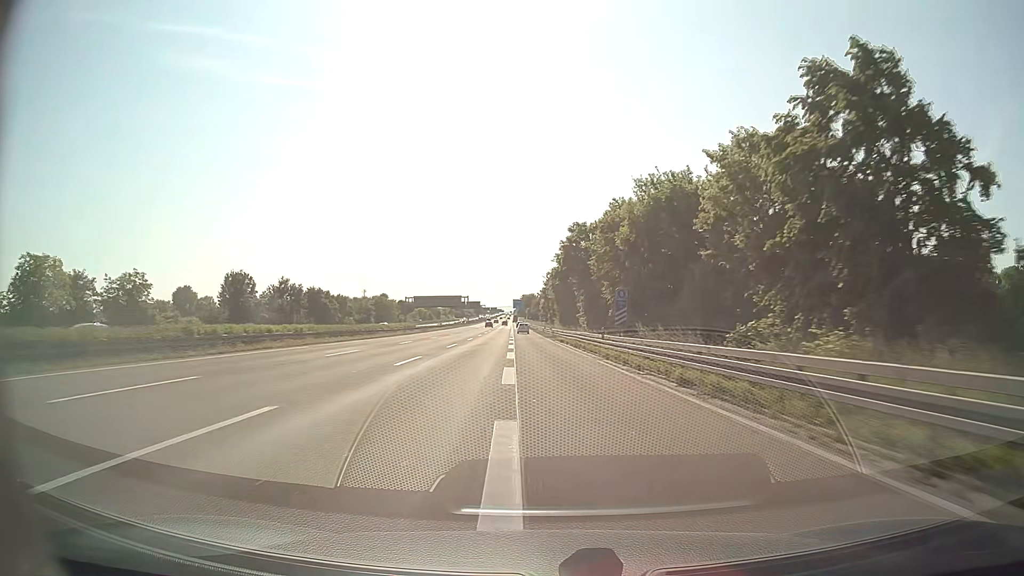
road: motorway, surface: asphalt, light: Day
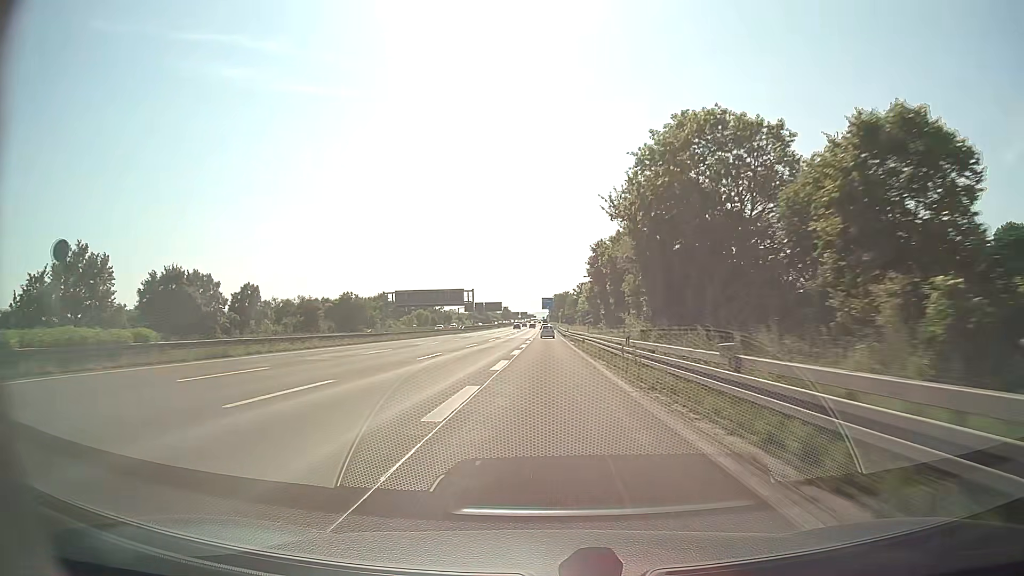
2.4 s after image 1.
(-1.1, +65.9) m; -3°
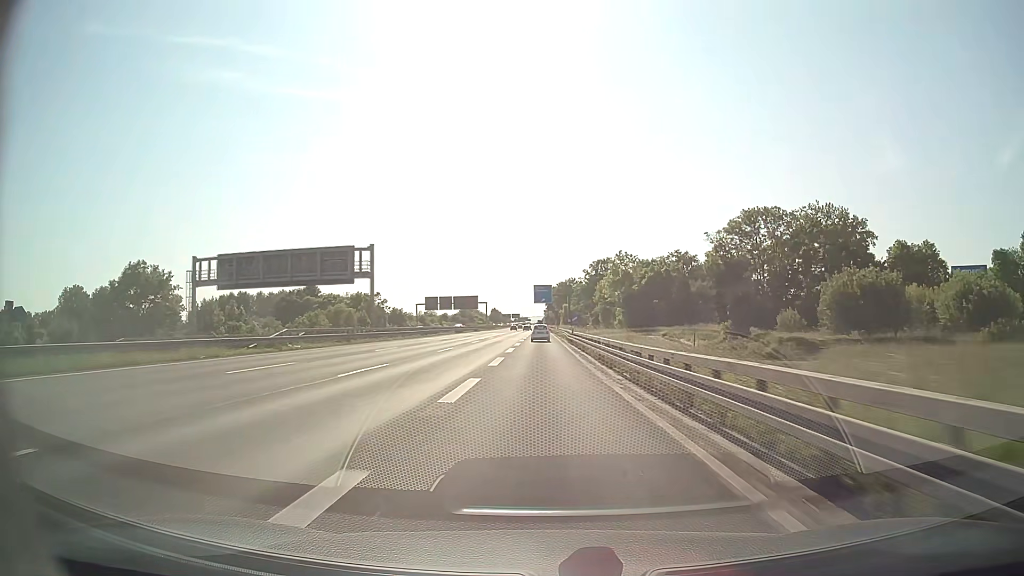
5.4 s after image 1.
(+0.4, +80.7) m; 0°
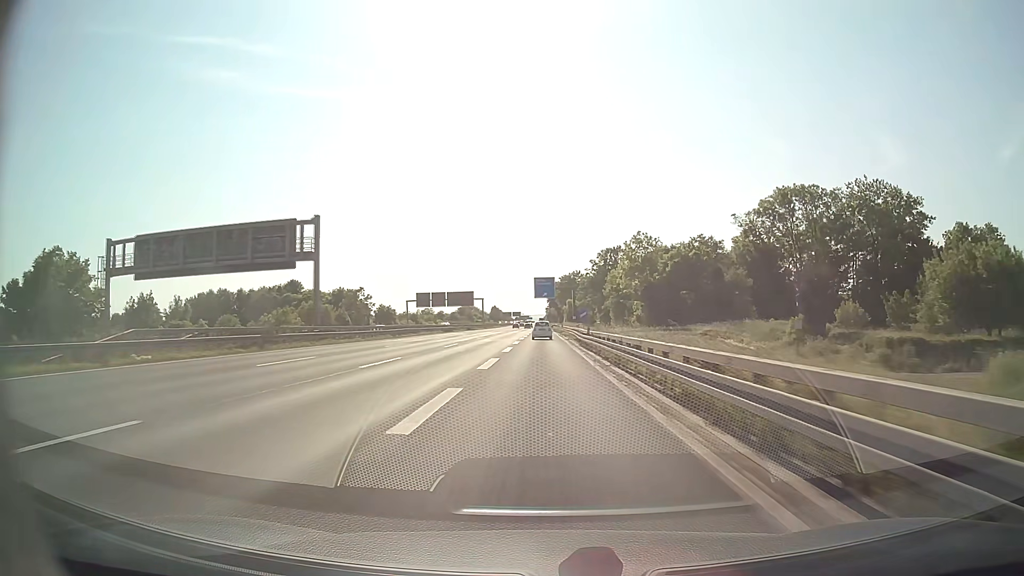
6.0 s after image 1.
(0.0, +15.9) m; 0°
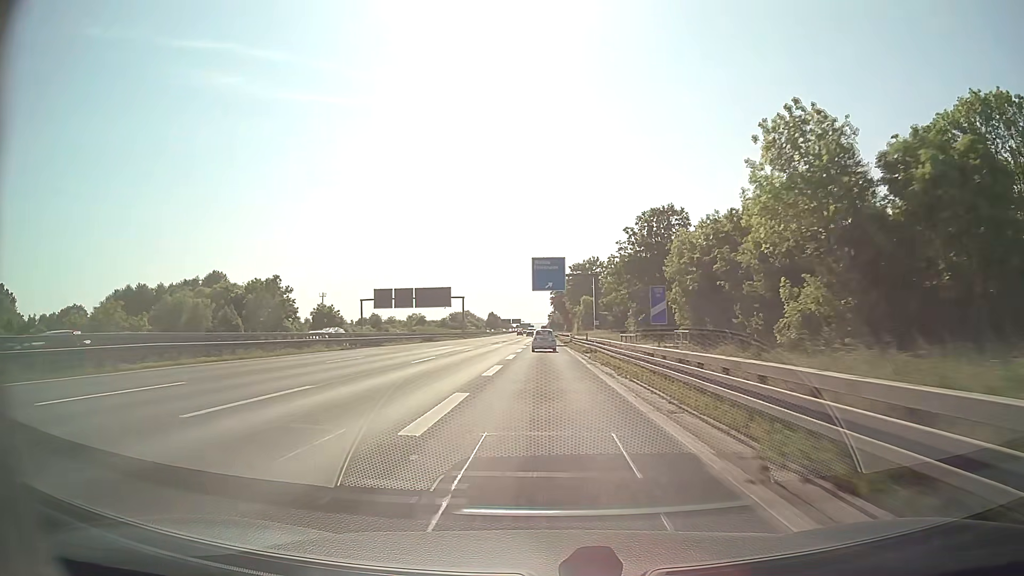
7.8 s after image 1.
(-0.2, +47.1) m; 0°
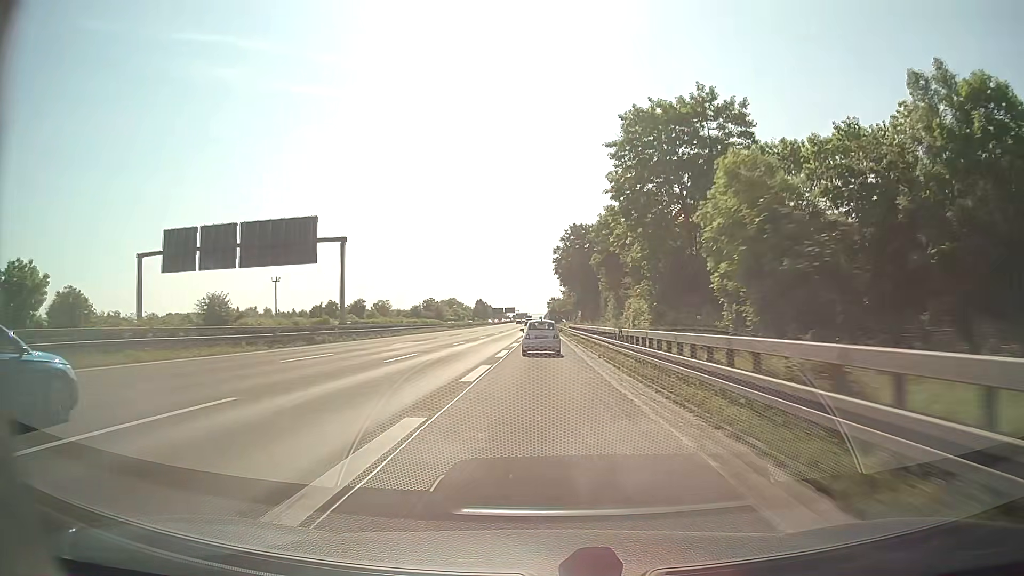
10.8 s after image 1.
(+0.3, +76.4) m; 0°
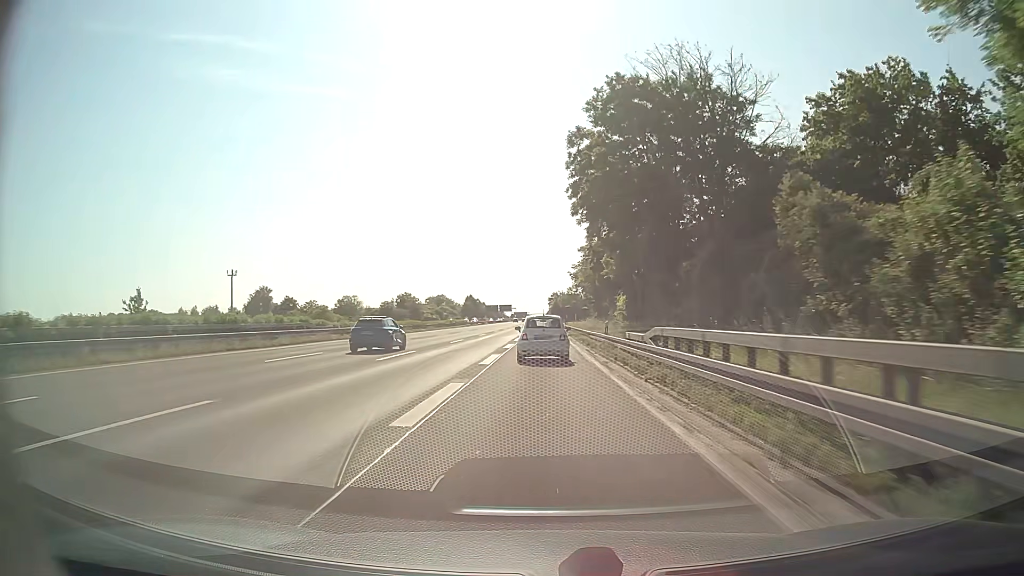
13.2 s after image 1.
(0.0, +54.0) m; 0°
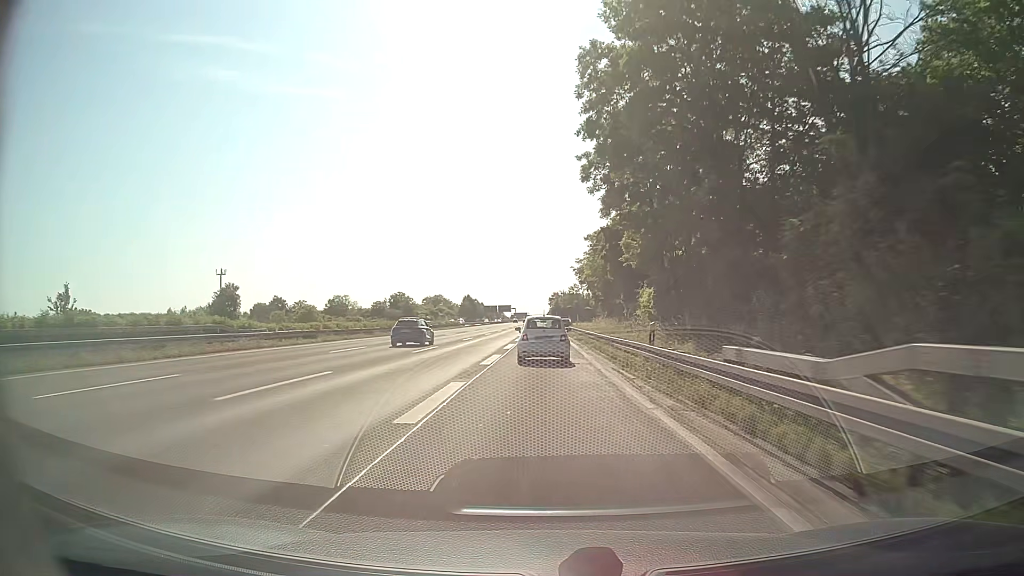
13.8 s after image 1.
(0.0, +11.5) m; 0°
(0, +10) (0, +20) (0, +30) (0, +40) (0, +50) (0, +60) (0, +70) (0, +80) (+1, +90) (+1, +100) m
